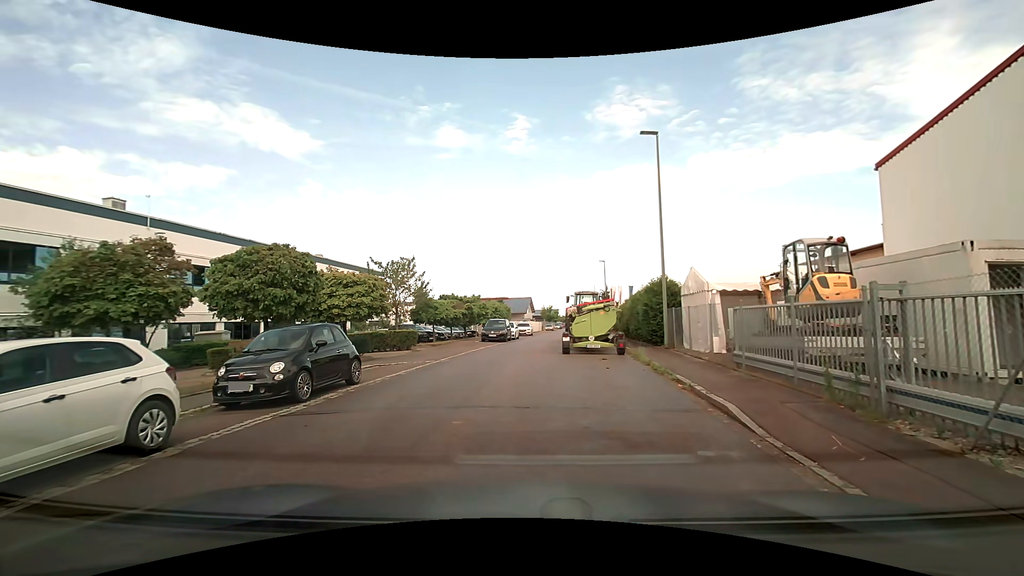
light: Day
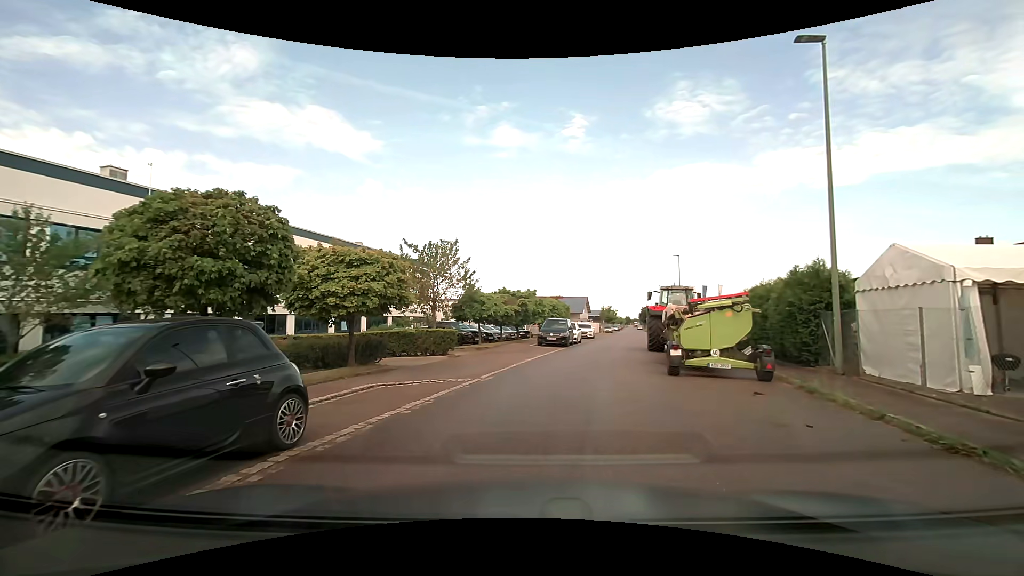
(-0.5, +6.7) m; -5°
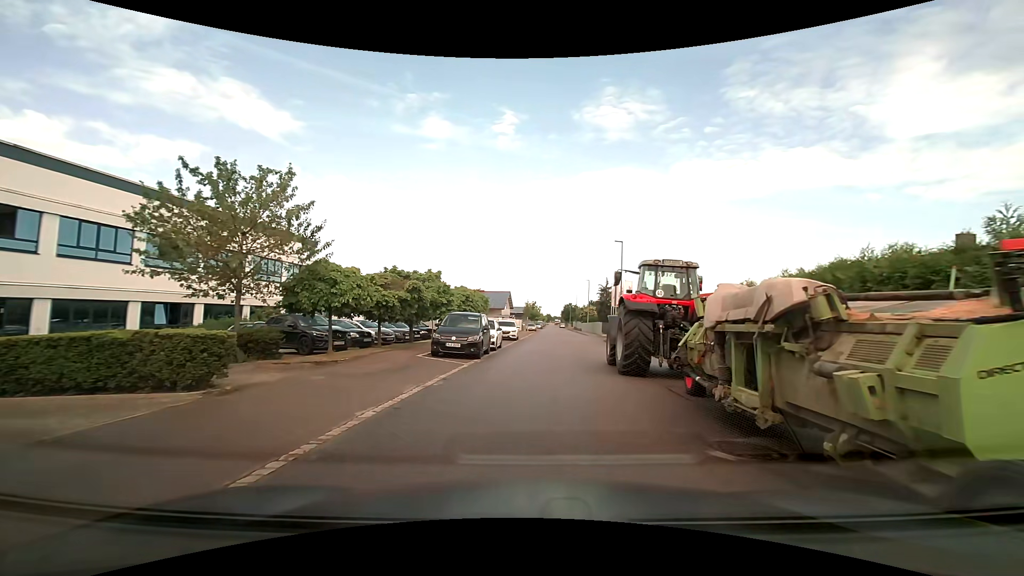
(+0.8, +11.2) m; +9°
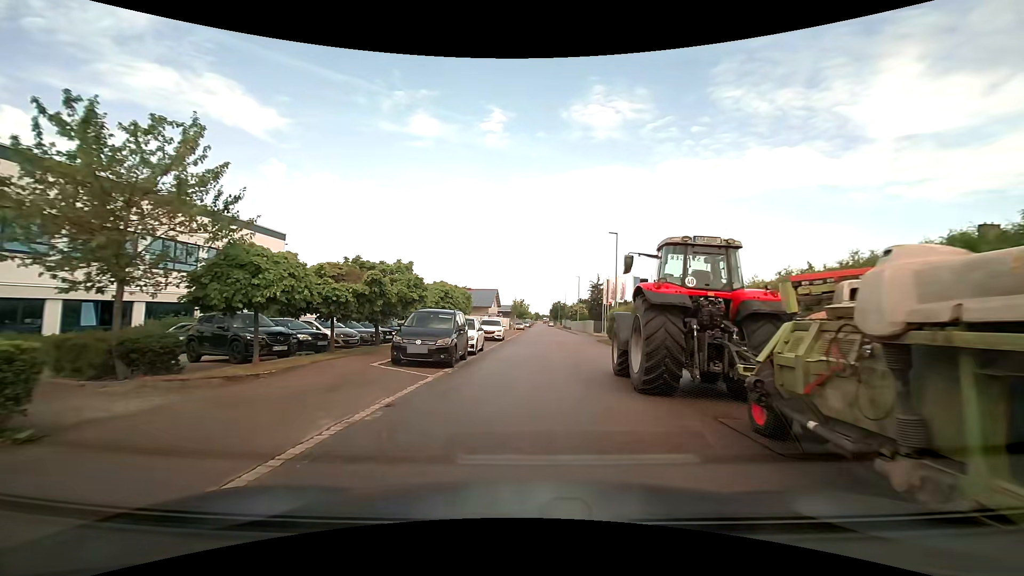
(0.0, +3.6) m; +1°
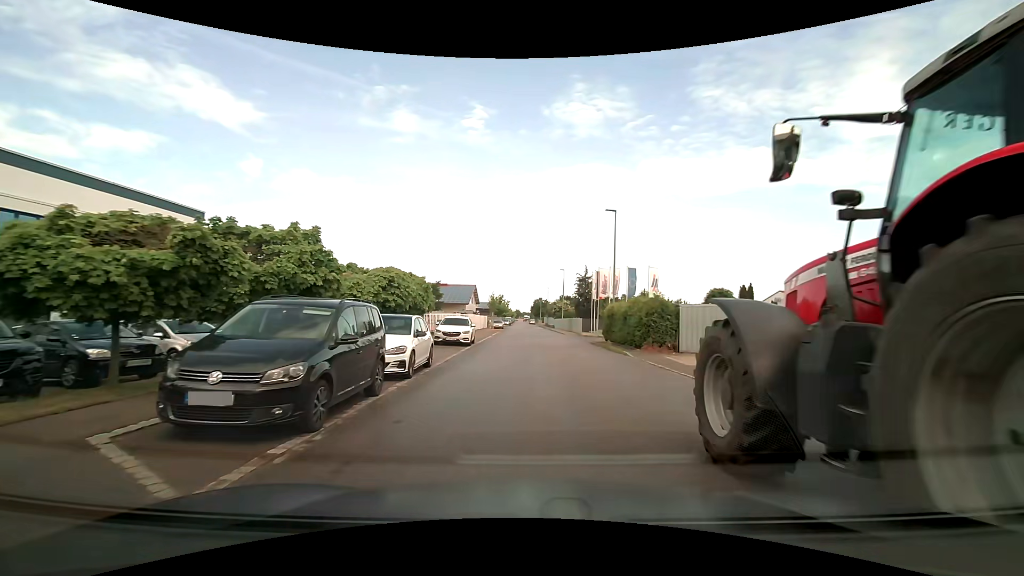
(+0.1, +8.1) m; +3°
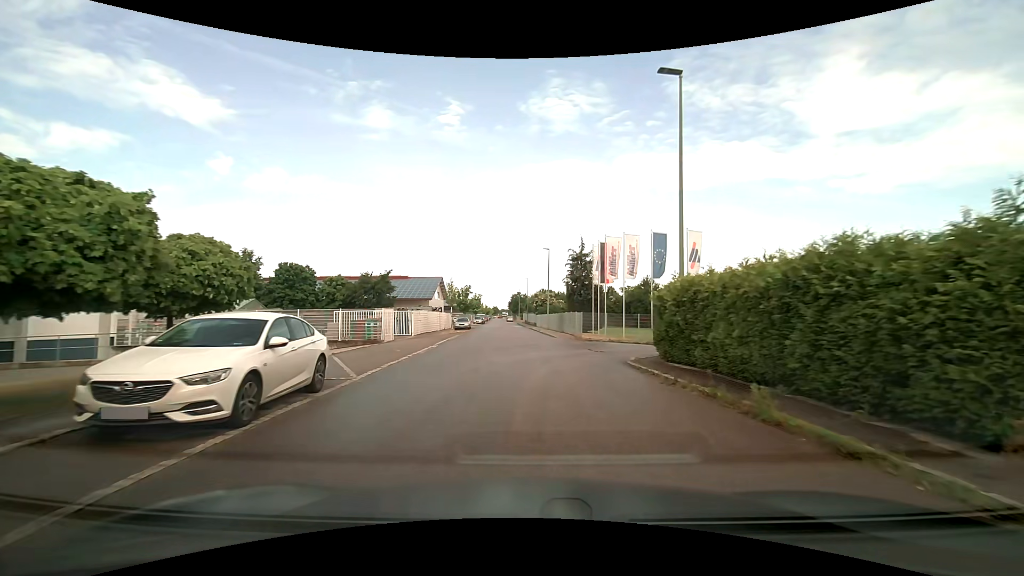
(+0.4, +18.6) m; +2°
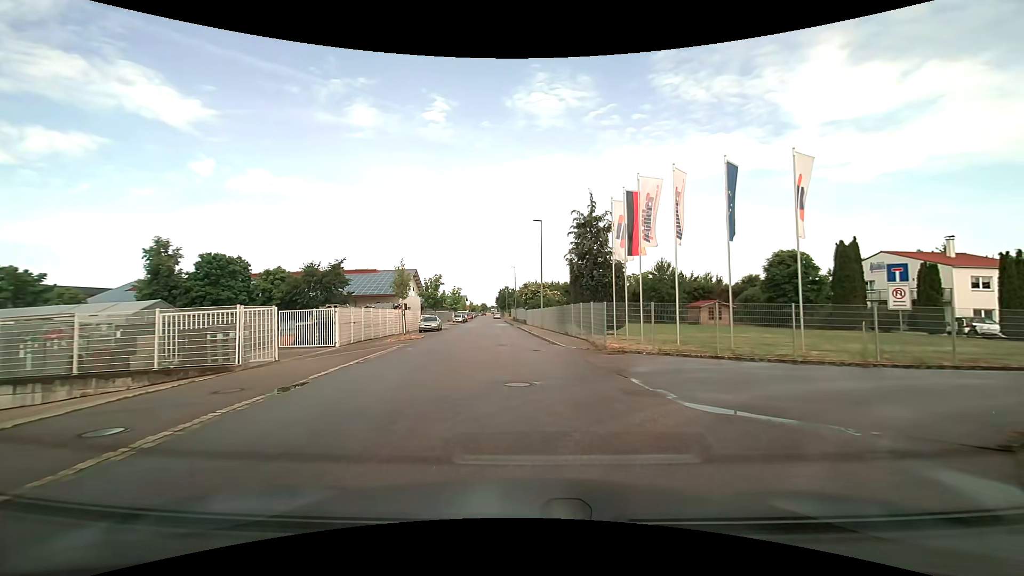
(+0.3, +13.9) m; +2°
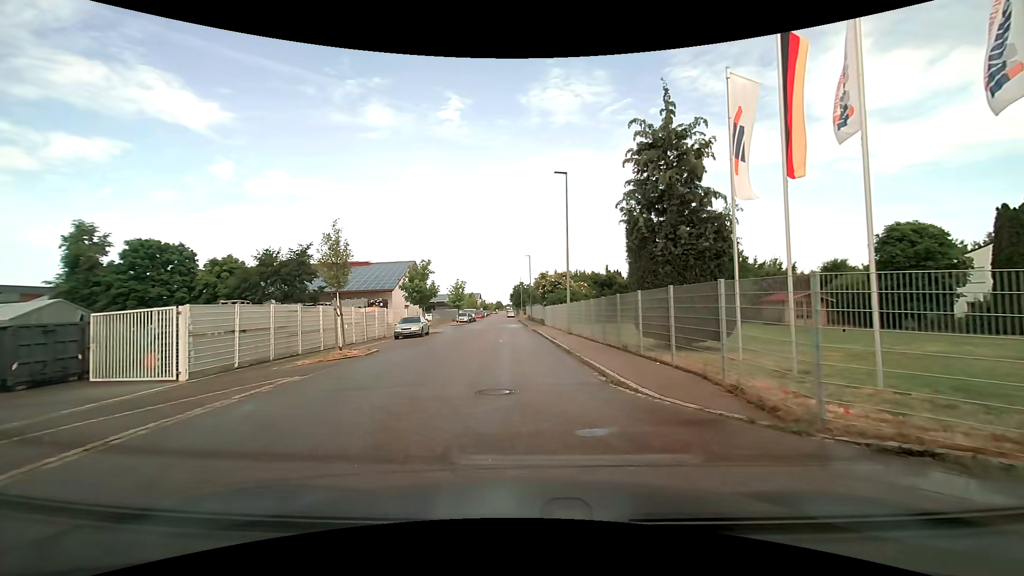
(-0.1, +12.7) m; -2°
